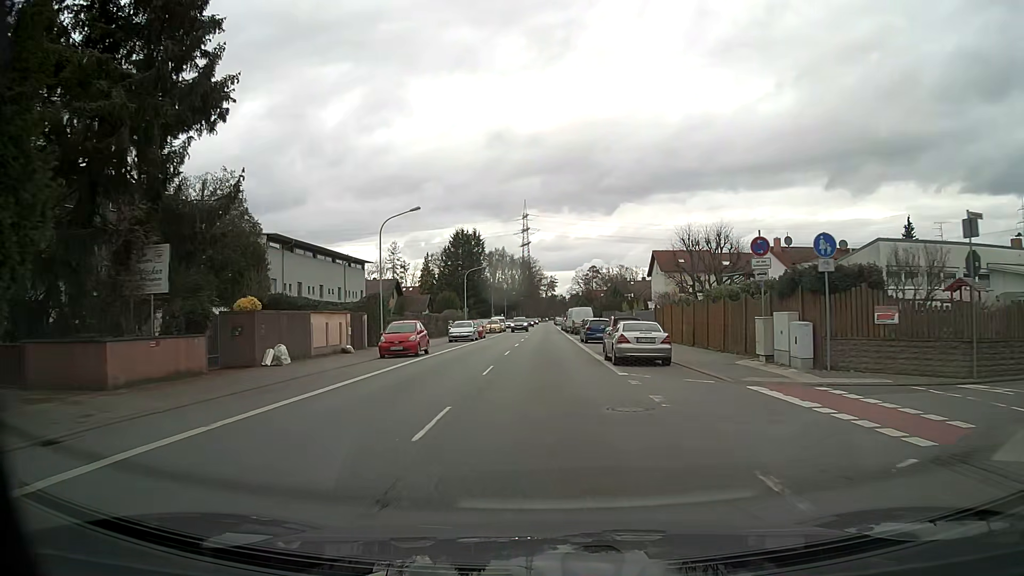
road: primary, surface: asphalt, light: Day
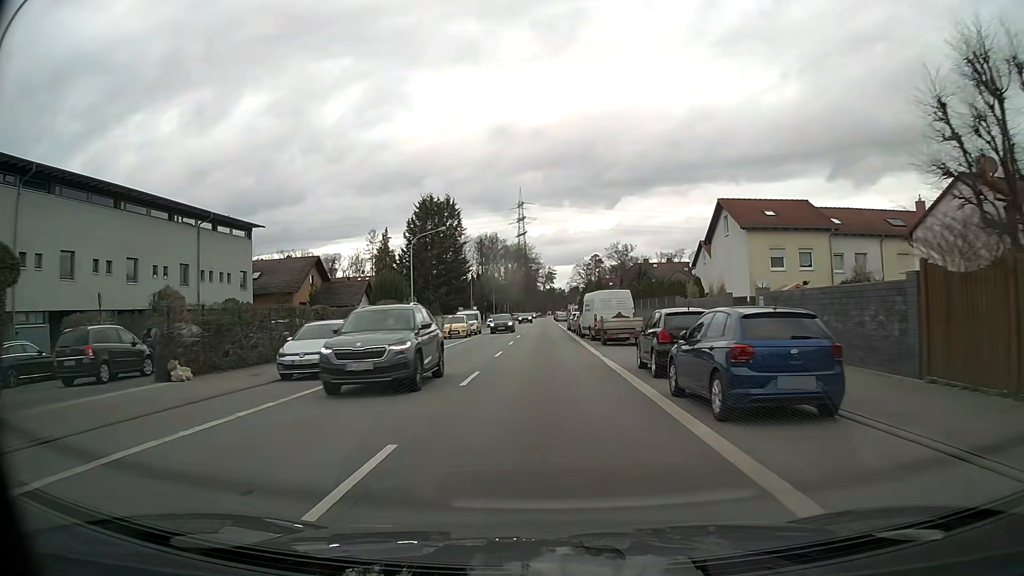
(+0.2, +30.3) m; 0°
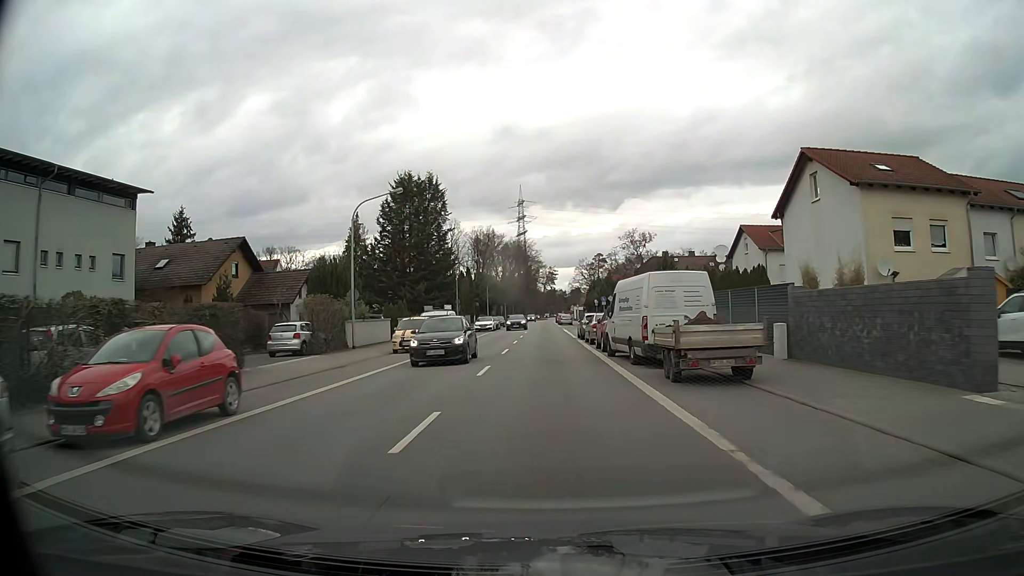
(-0.1, +15.5) m; 0°
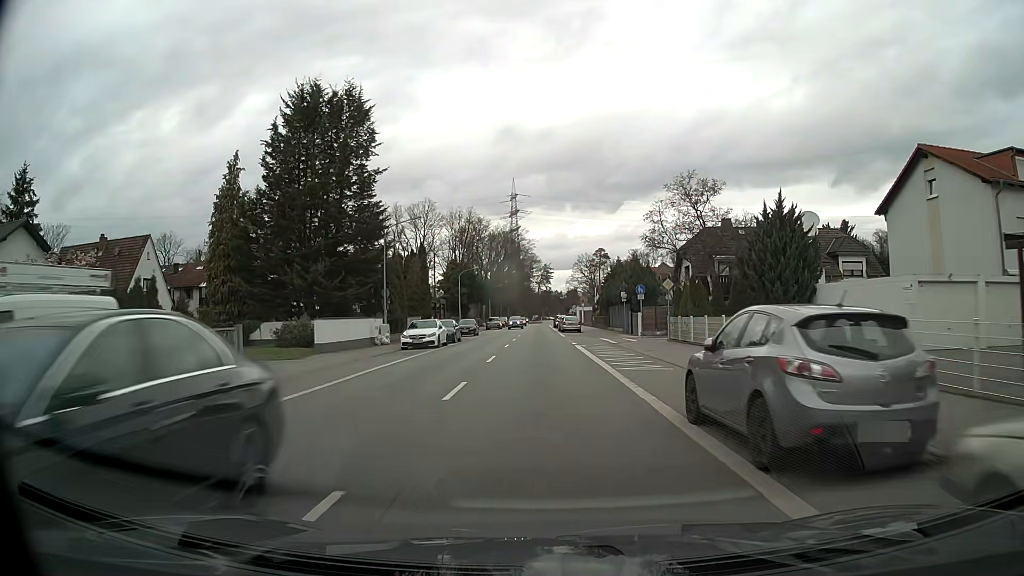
(+0.1, +31.5) m; +1°
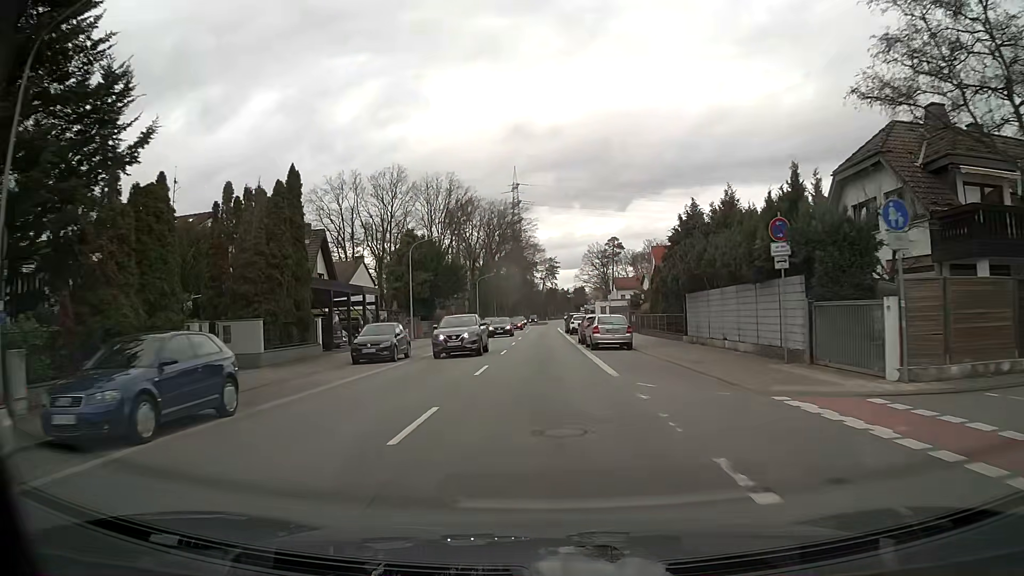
(0.0, +32.1) m; 0°
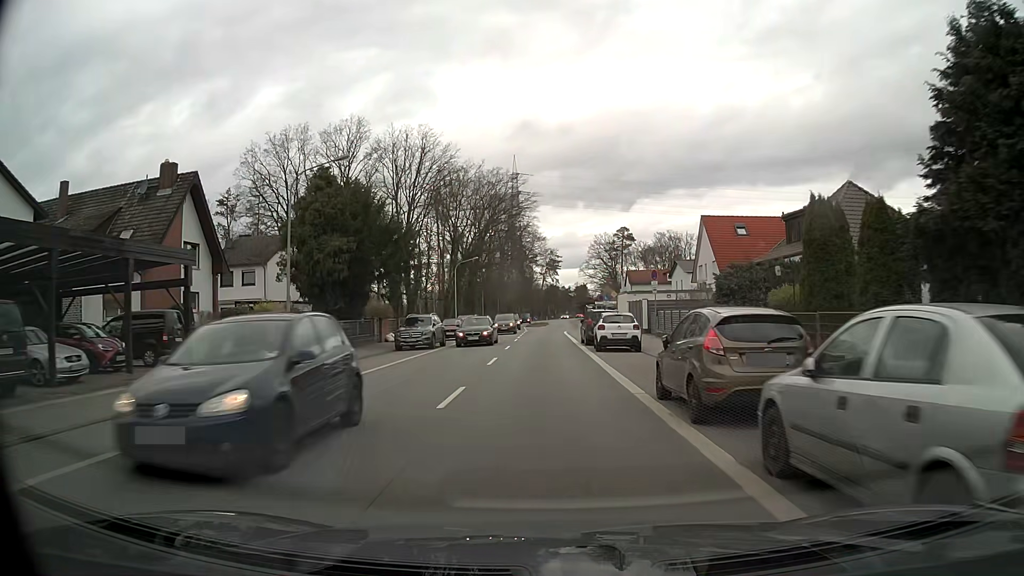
(-0.1, +24.4) m; 0°
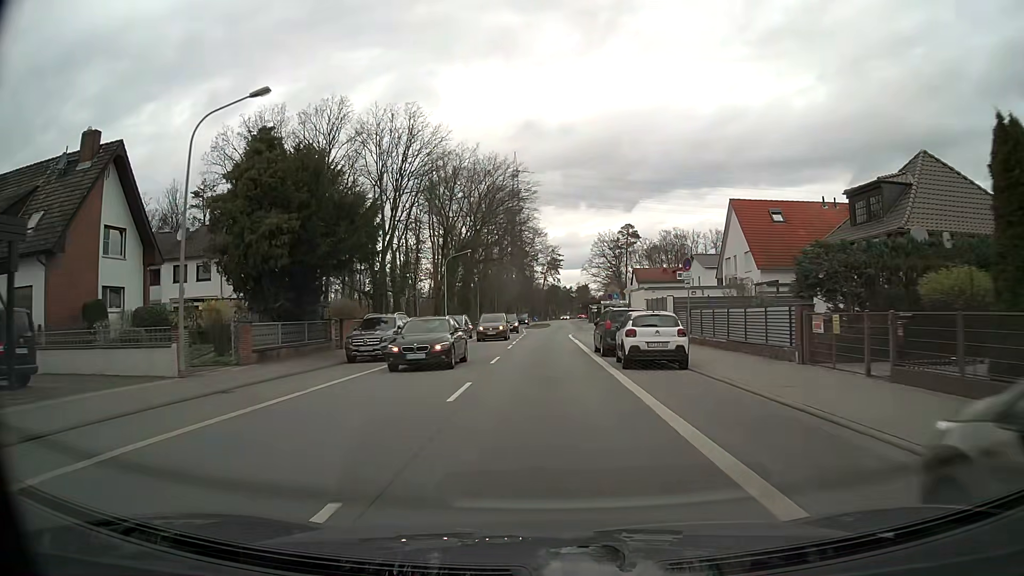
(0.0, +8.2) m; 0°
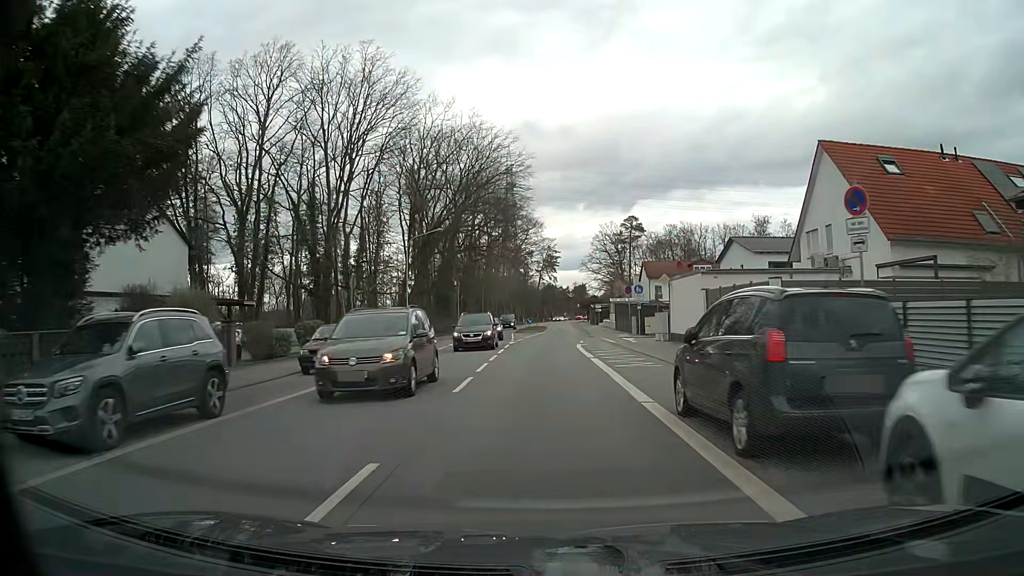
(0.0, +16.5) m; 0°
(0, +10) (0, +20) (0, +30) (+1, +40) (+1, +50) (+1, +60) (+2, +70) (+2, +80) (+2, +90) (+2, +100) m
